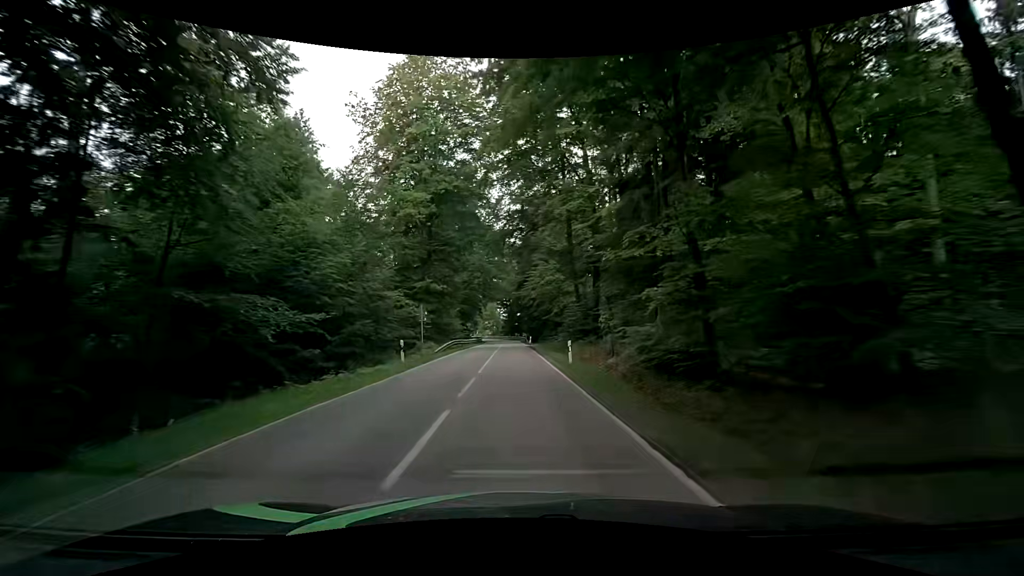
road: secondary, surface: asphalt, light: Day
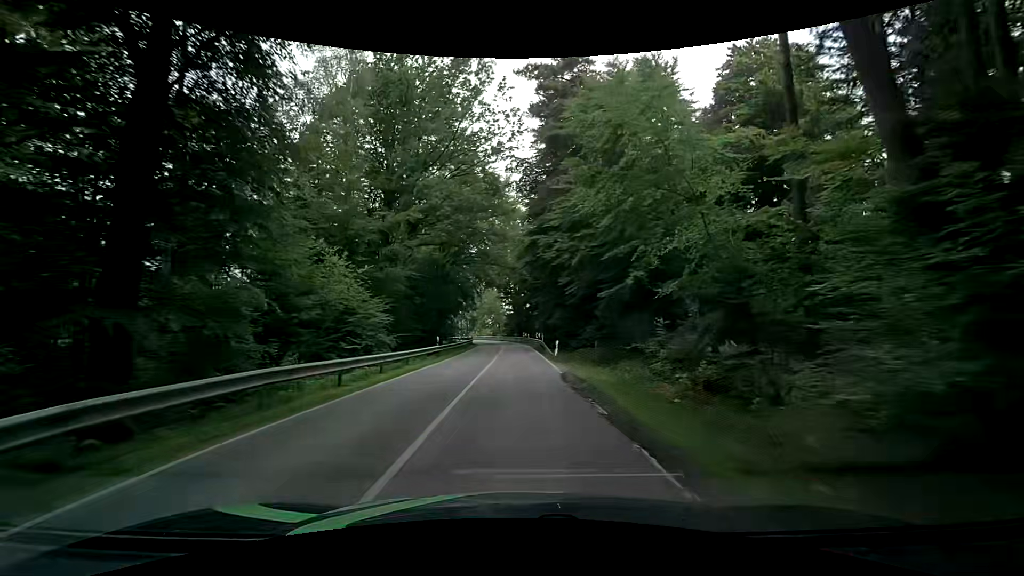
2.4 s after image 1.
(-0.2, +33.0) m; -1°
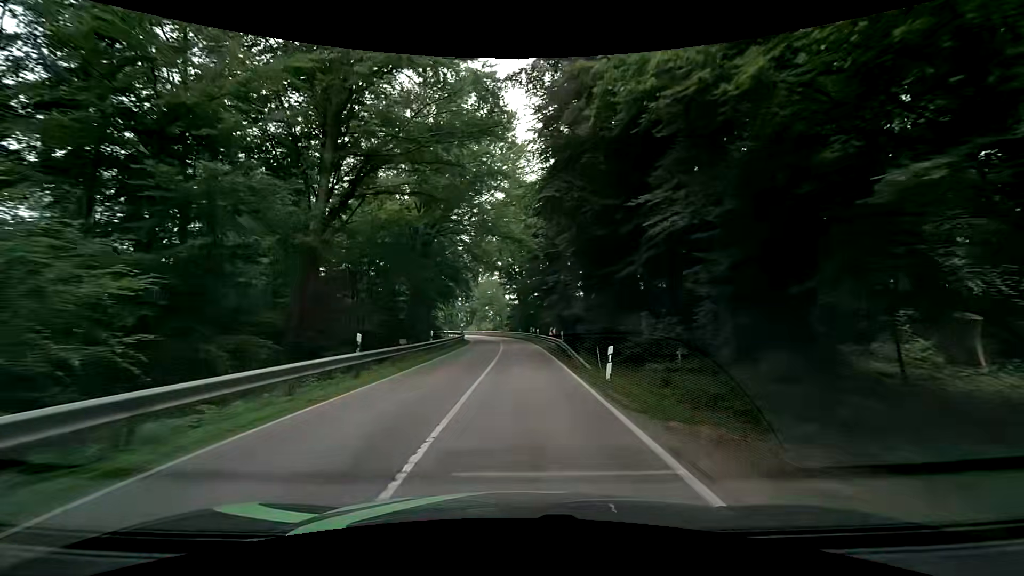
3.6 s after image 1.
(-0.1, +15.2) m; -1°
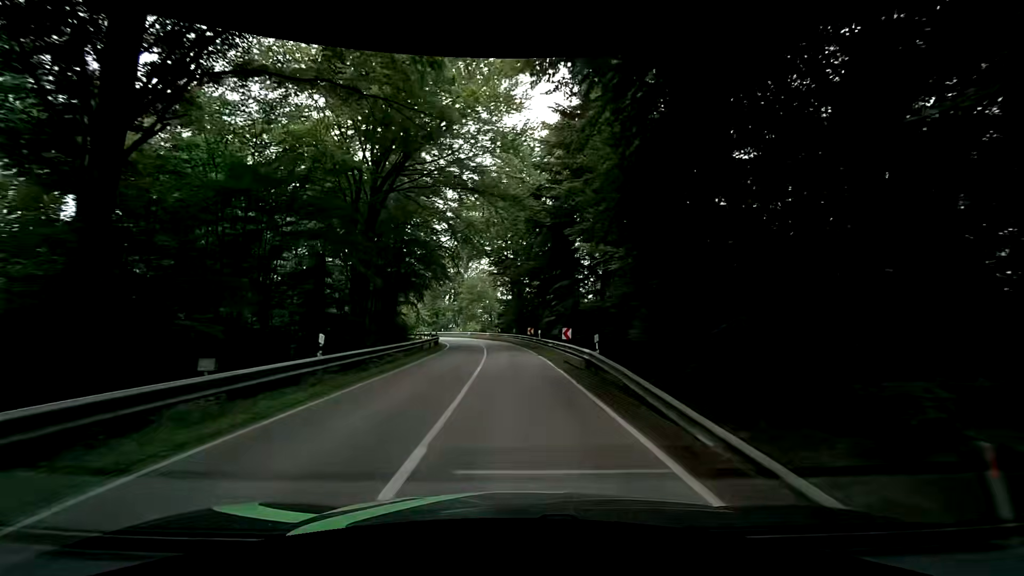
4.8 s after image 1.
(0.0, +14.1) m; +1°
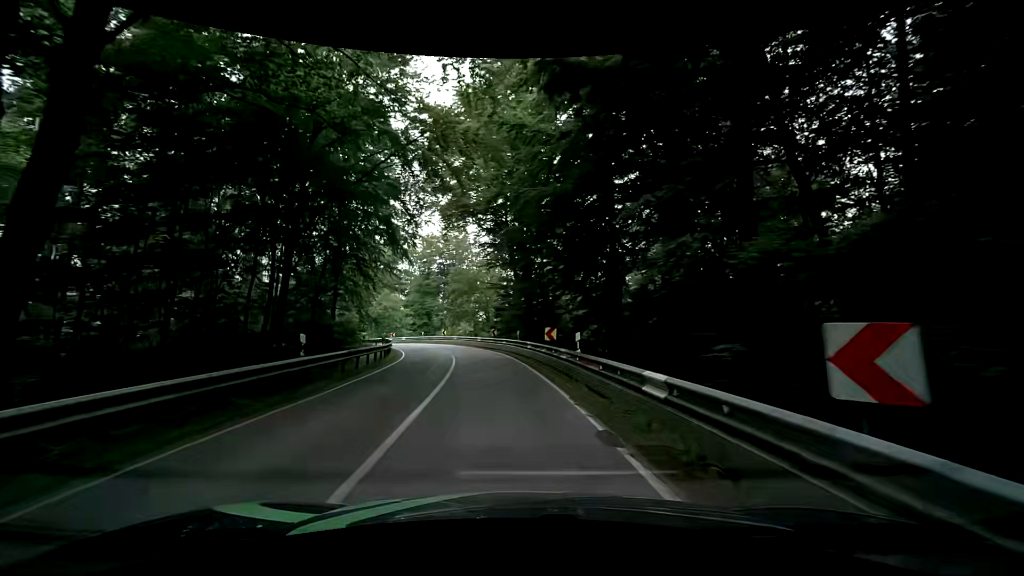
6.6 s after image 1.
(-0.2, +19.5) m; -1°
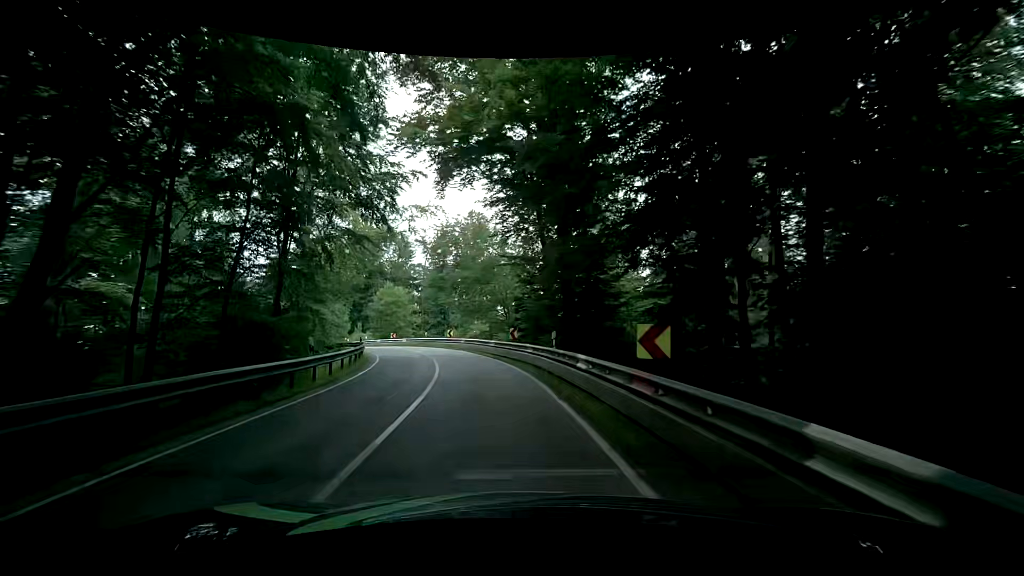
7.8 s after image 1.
(-0.3, +11.9) m; -4°
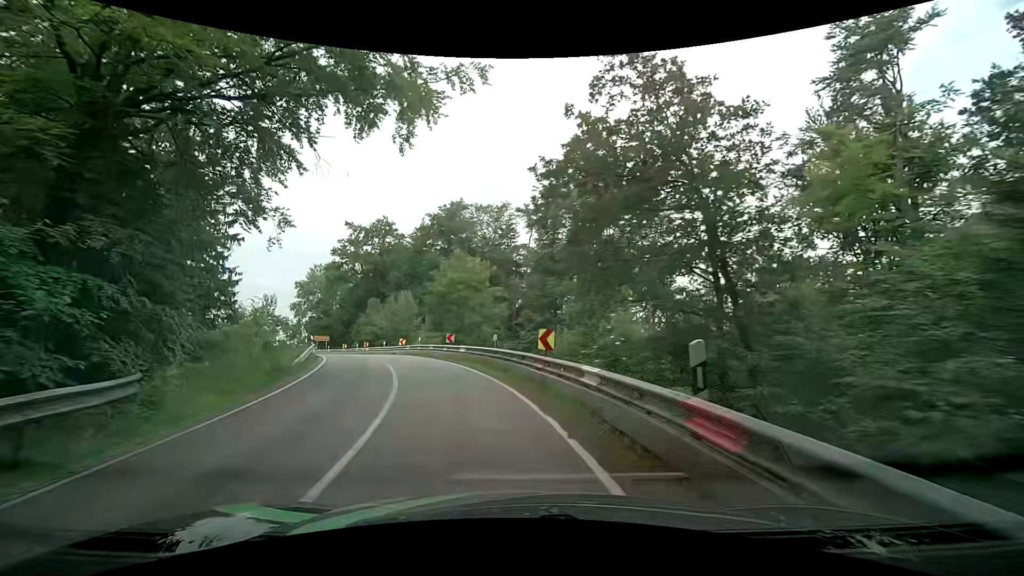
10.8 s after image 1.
(-2.0, +26.2) m; -14°
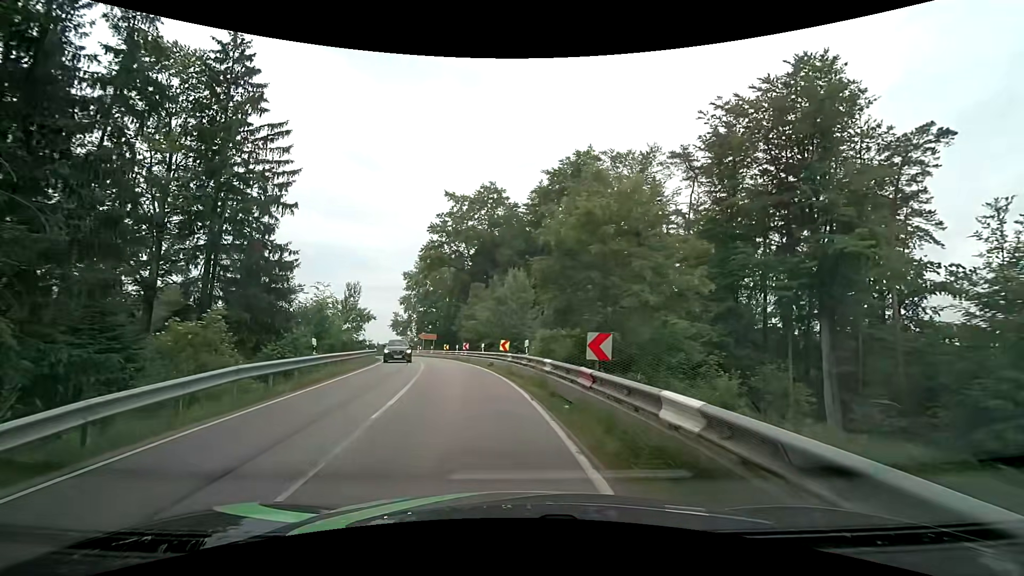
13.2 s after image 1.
(-1.7, +18.8) m; -12°
(-1, +10) (-2, +20) (-4, +30) (-6, +39) (-9, +49) (-12, +59) (-16, +68) (-20, +77) (-25, +86) (-30, +94) m
